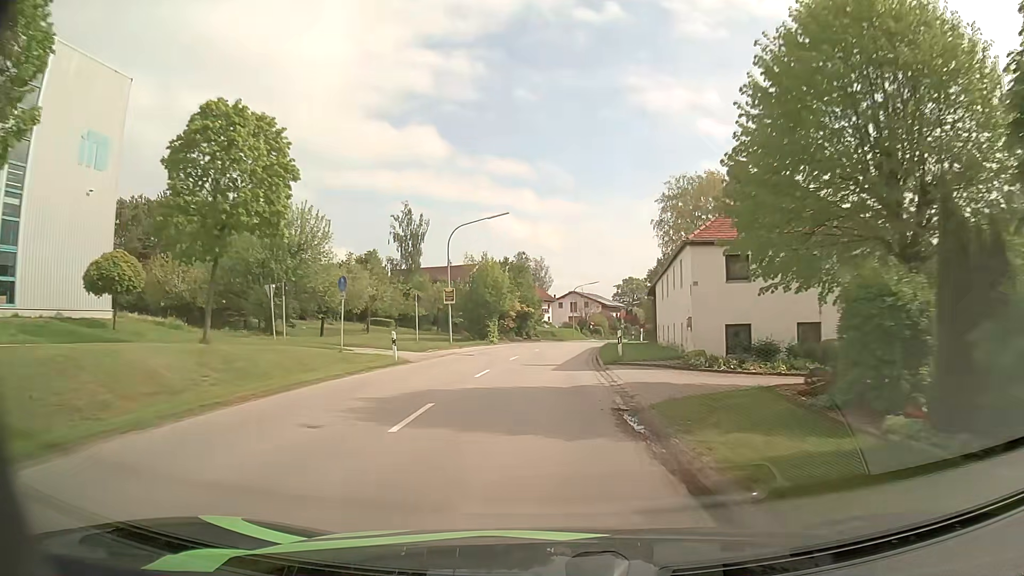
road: secondary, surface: asphalt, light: Day
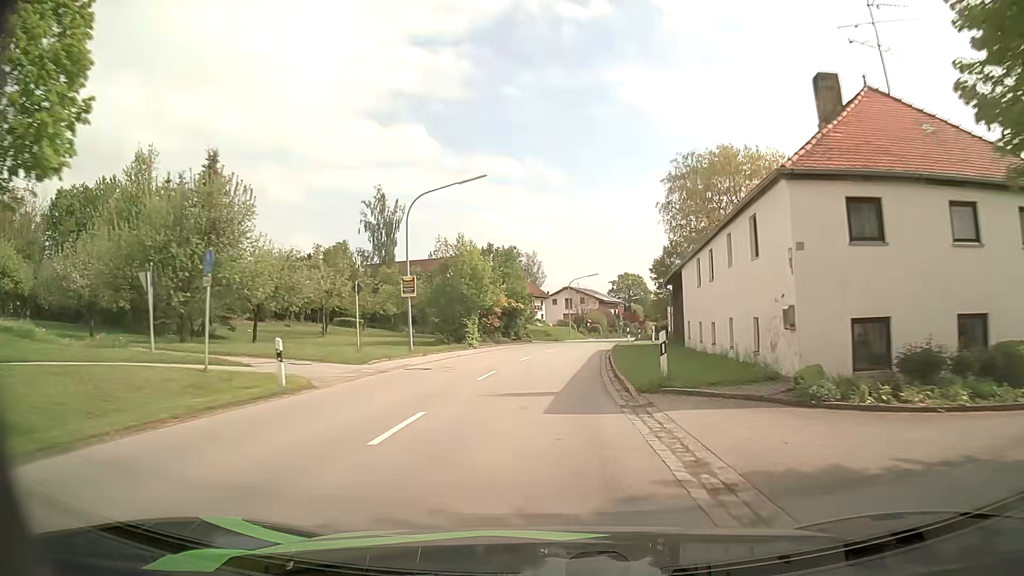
(0.0, +9.8) m; 0°
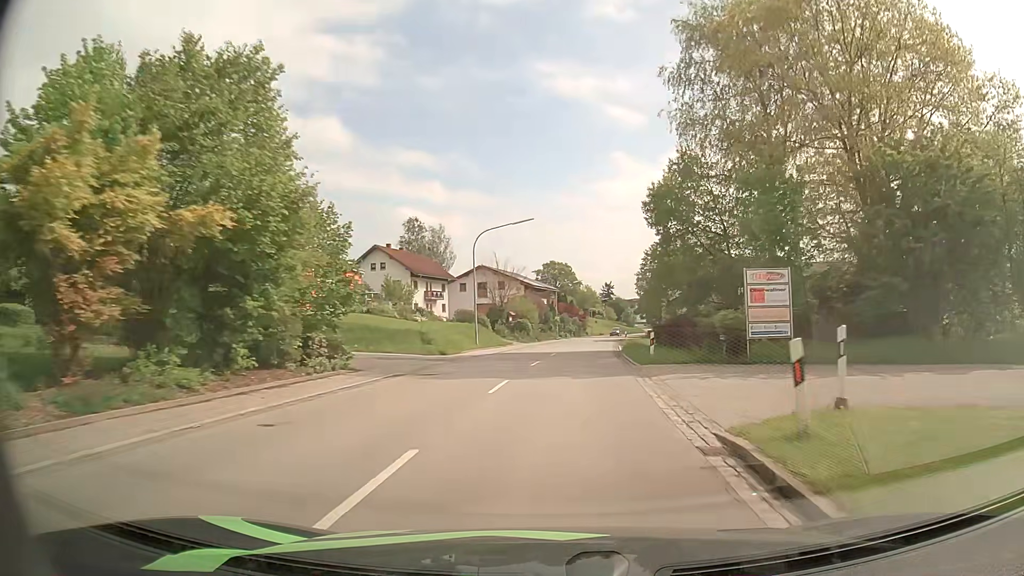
(+1.9, +38.8) m; +7°
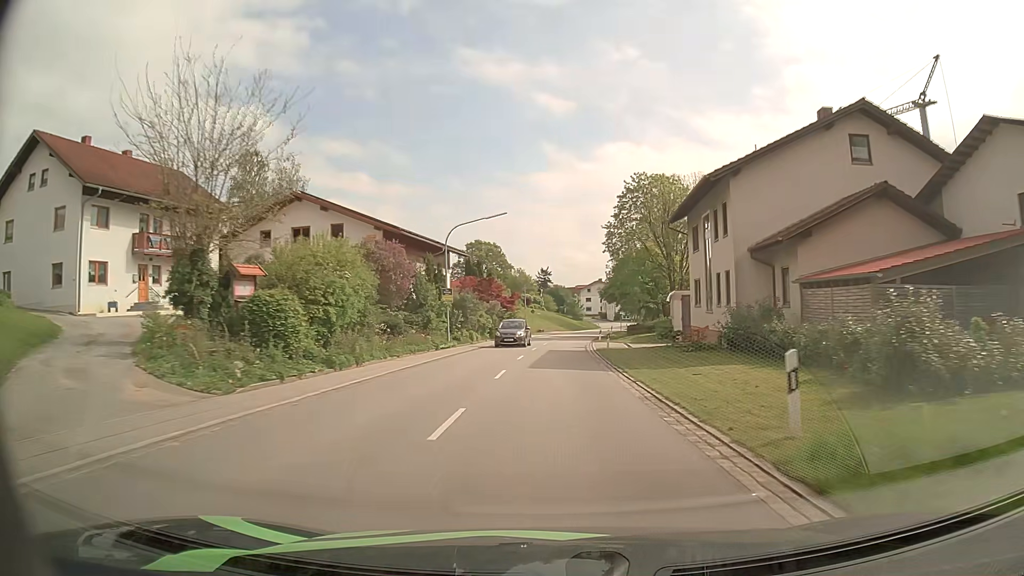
(+3.1, +50.1) m; +6°
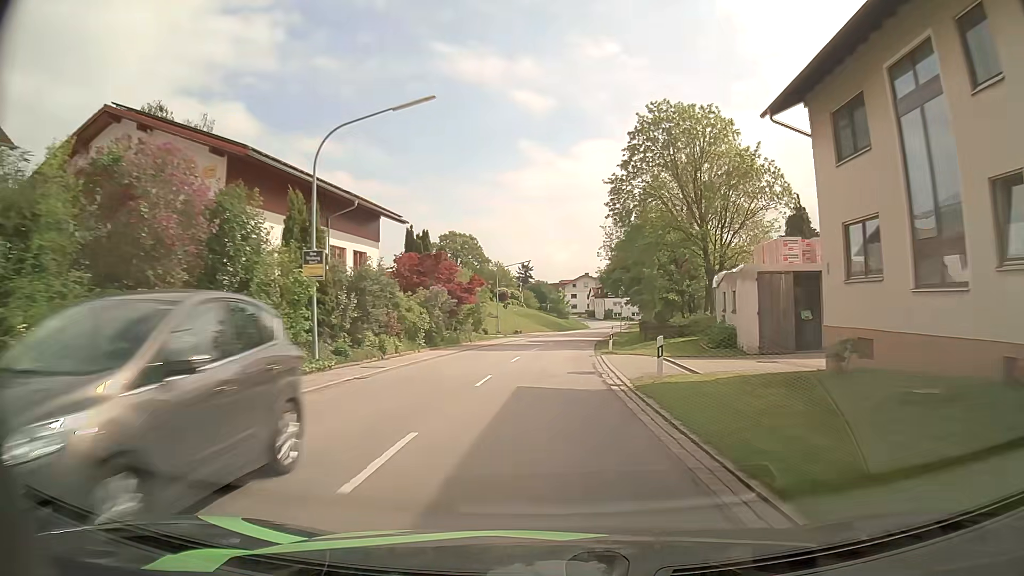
(+0.3, +20.6) m; +1°
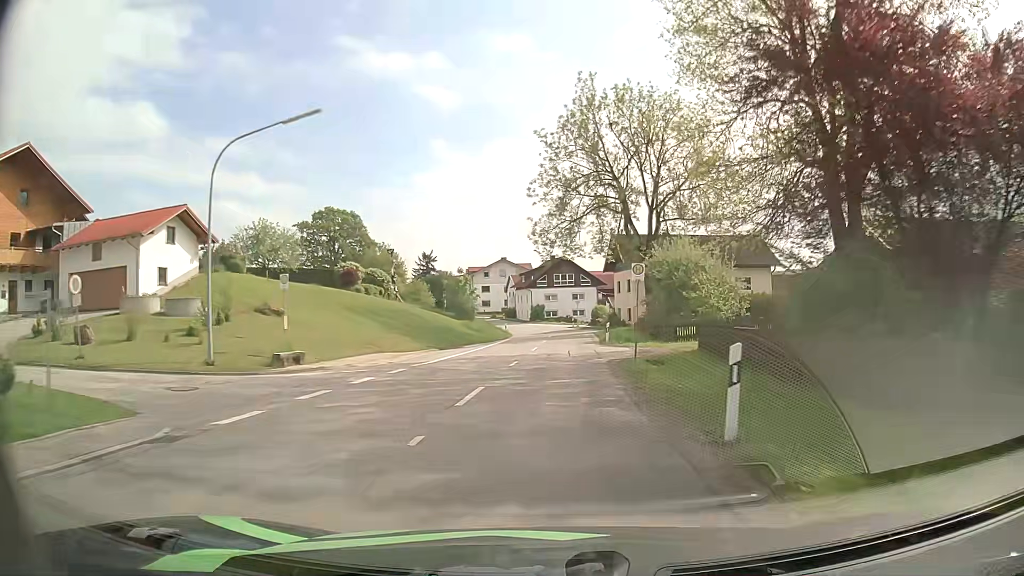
(+2.6, +51.5) m; +7°
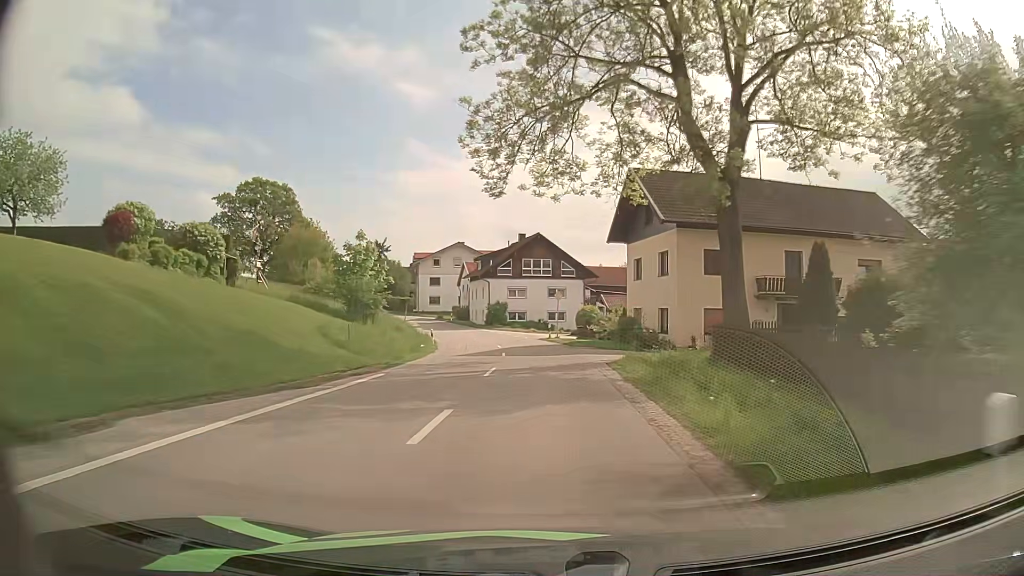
(+0.8, +30.5) m; +2°
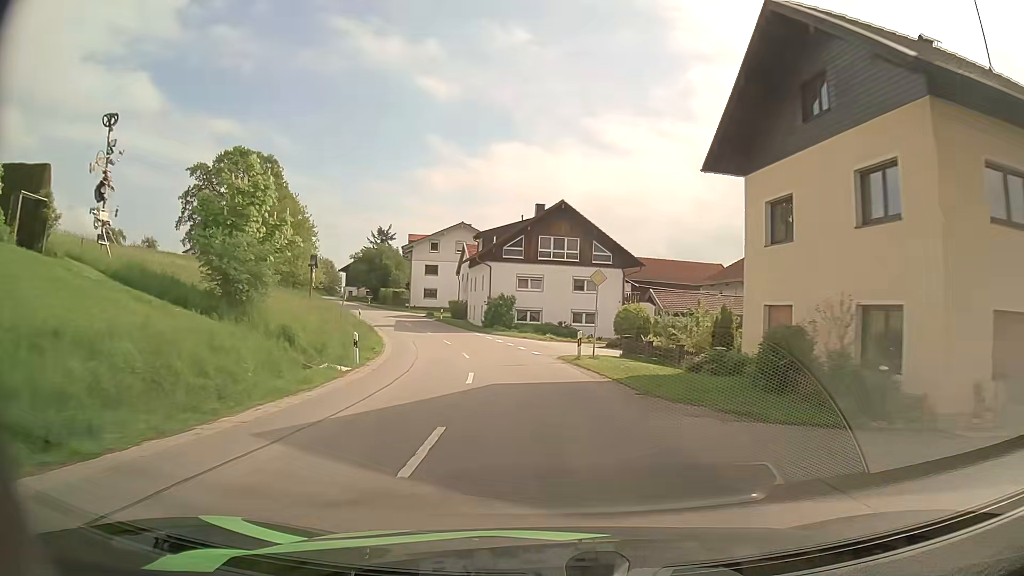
(-0.2, +19.5) m; -1°
(0, +10) (-1, +20) (-3, +30) (-5, +40) (-8, +49) (-12, +58) (-16, +68) (-20, +77) (-25, +85) (-29, +94) m
